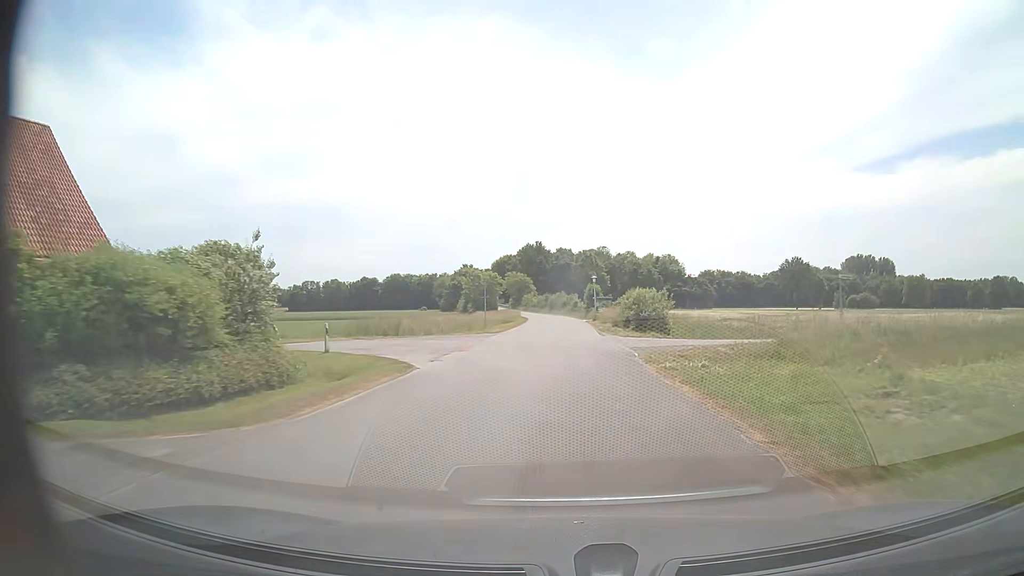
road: unclassified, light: Day
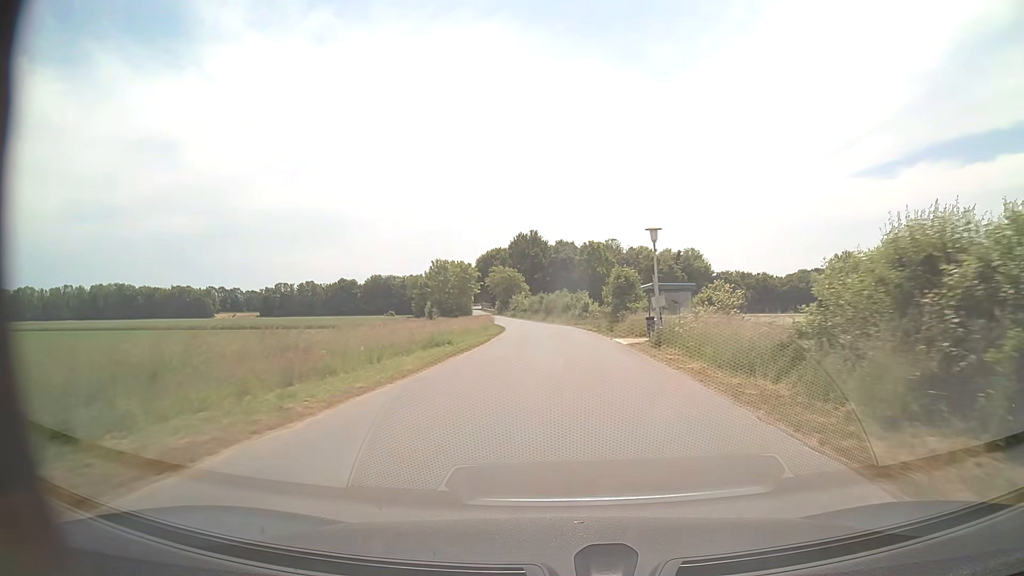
(-0.1, +41.5) m; 0°
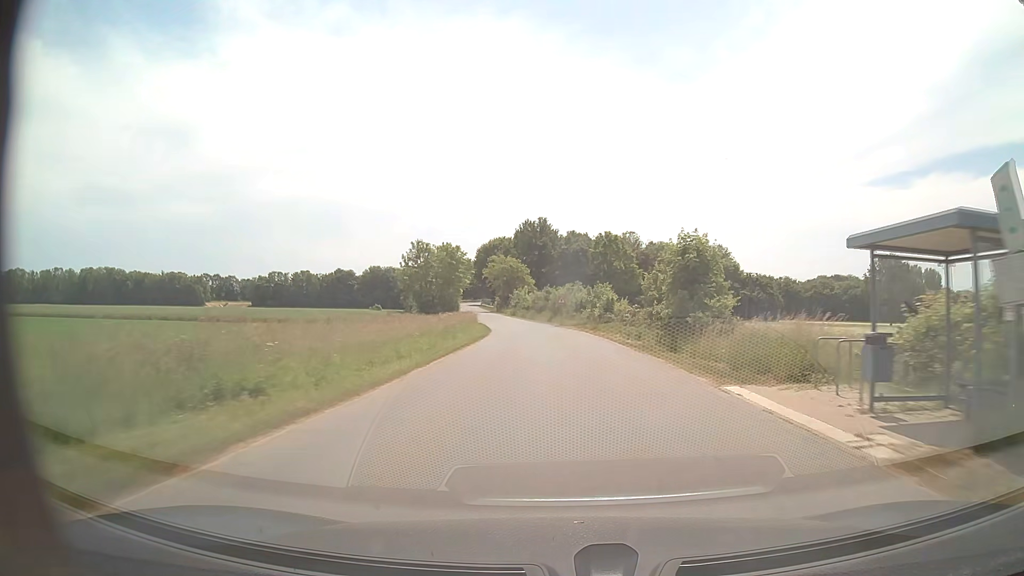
(-0.1, +21.0) m; -1°
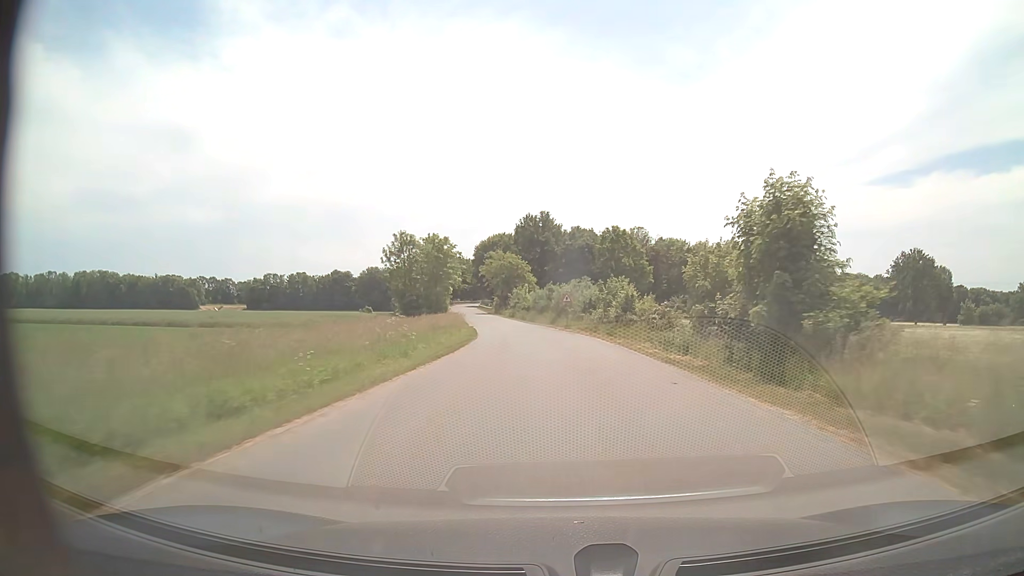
(0.0, +10.7) m; 0°
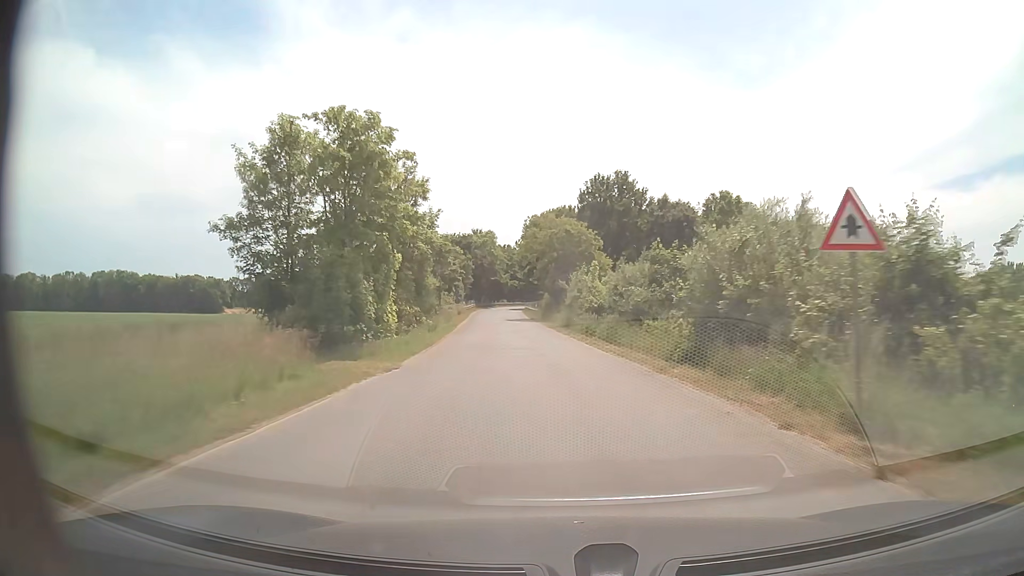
(-1.8, +43.8) m; -6°
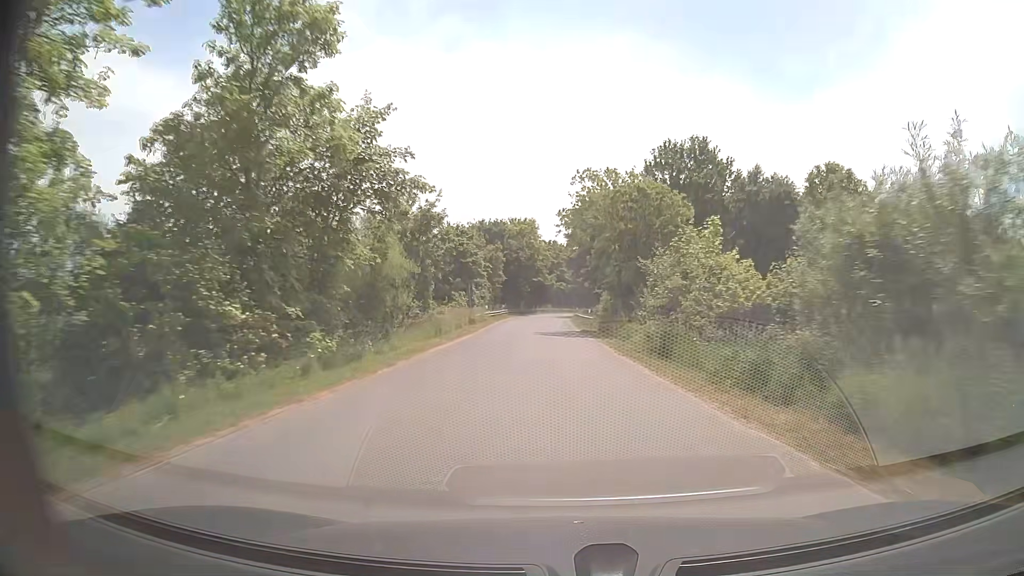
(-0.8, +22.9) m; -4°
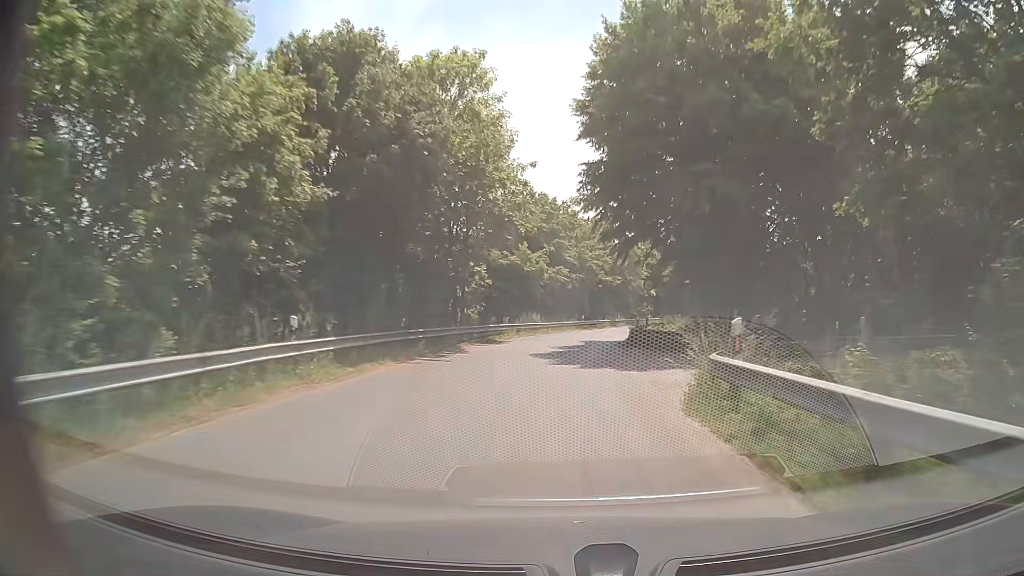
(-0.6, +57.3) m; +1°
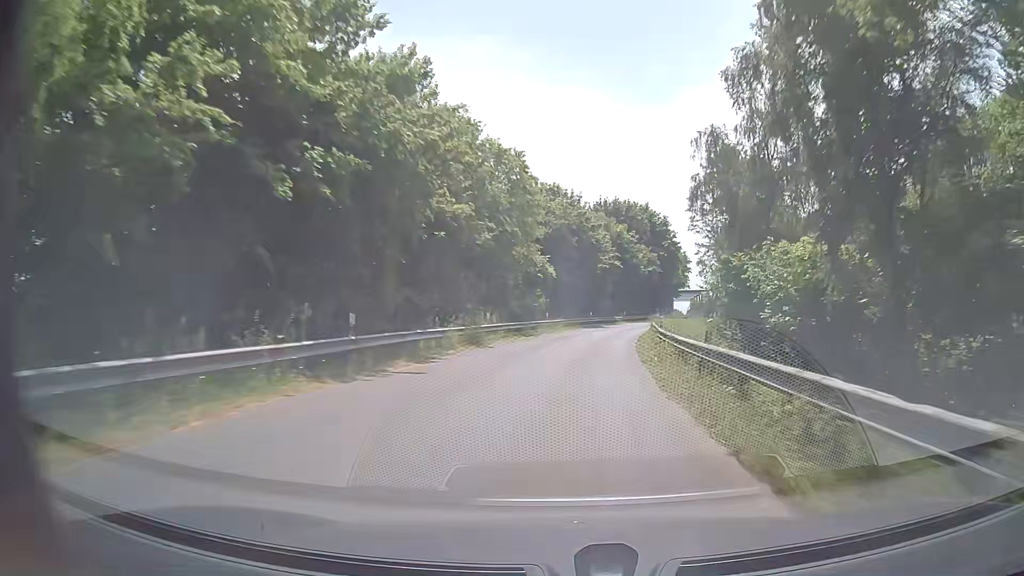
(+3.5, +45.2) m; +11°
(0, +10) (+1, +20) (+2, +30) (+4, +40) (+6, +50) (+8, +59) (+10, +69) (+13, +79) (+16, +88) (+19, +98) m
